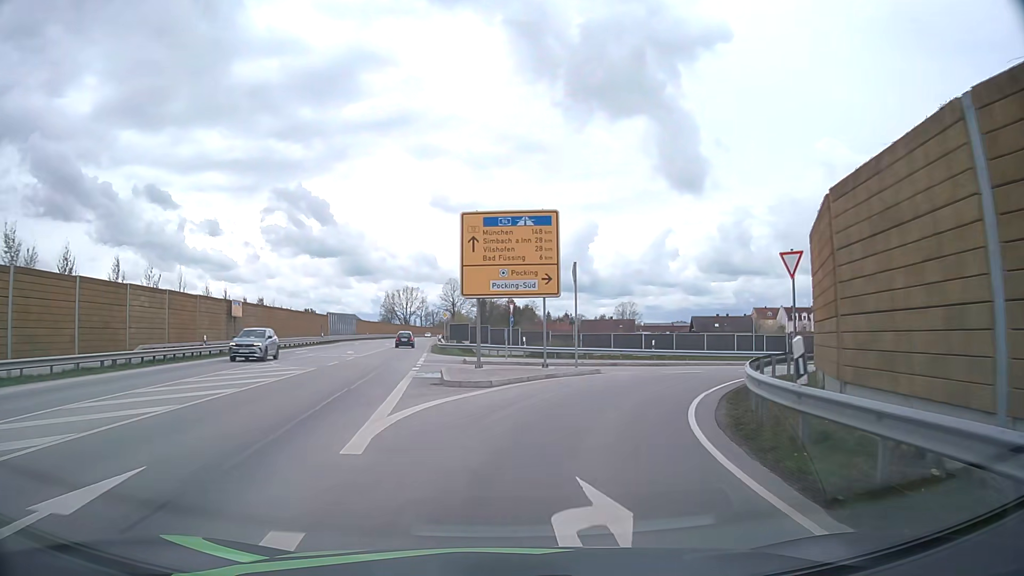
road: primary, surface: asphalt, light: Day
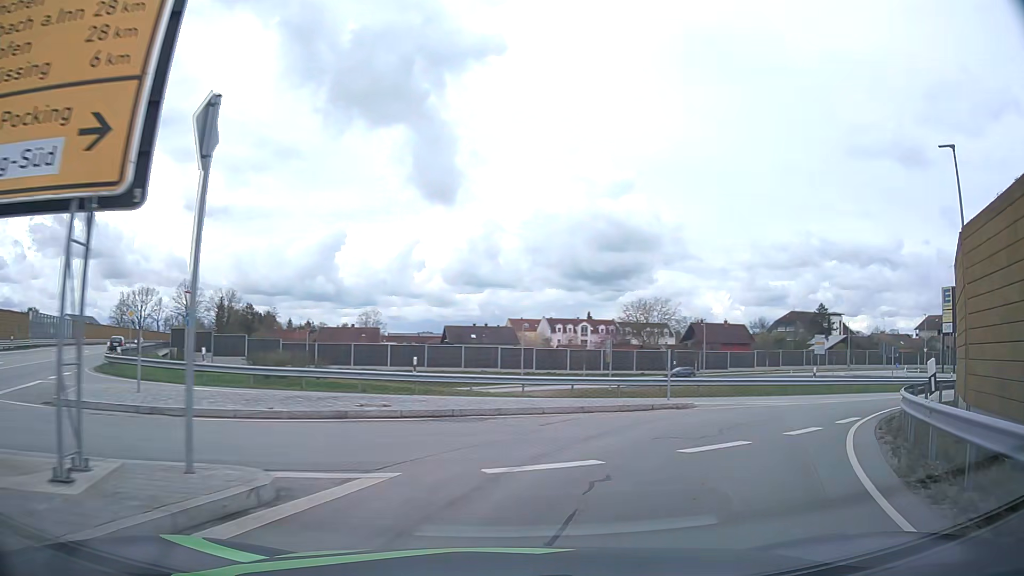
(+2.0, +16.1) m; +20°
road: unclassified
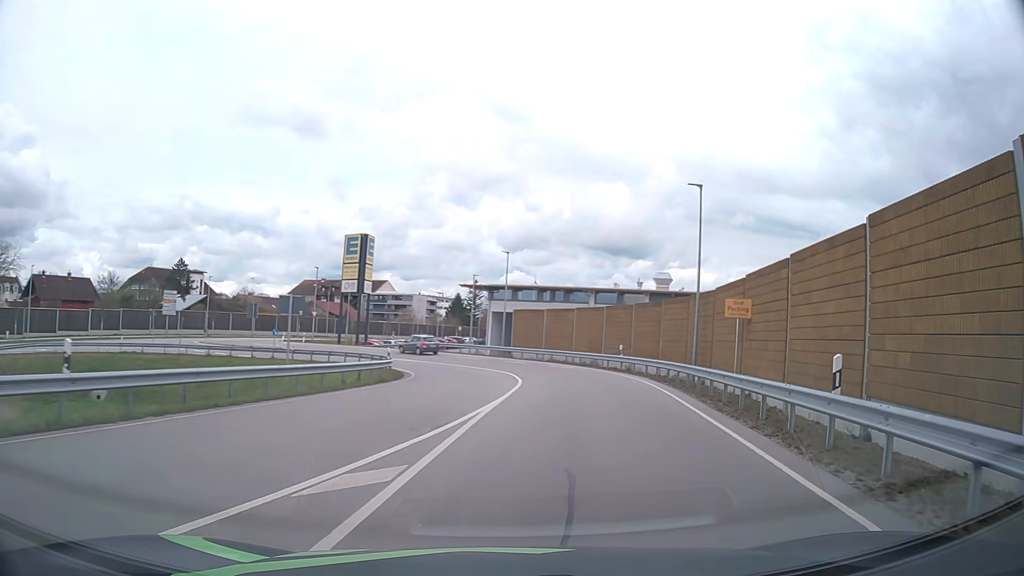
(+11.0, +21.2) m; +54°
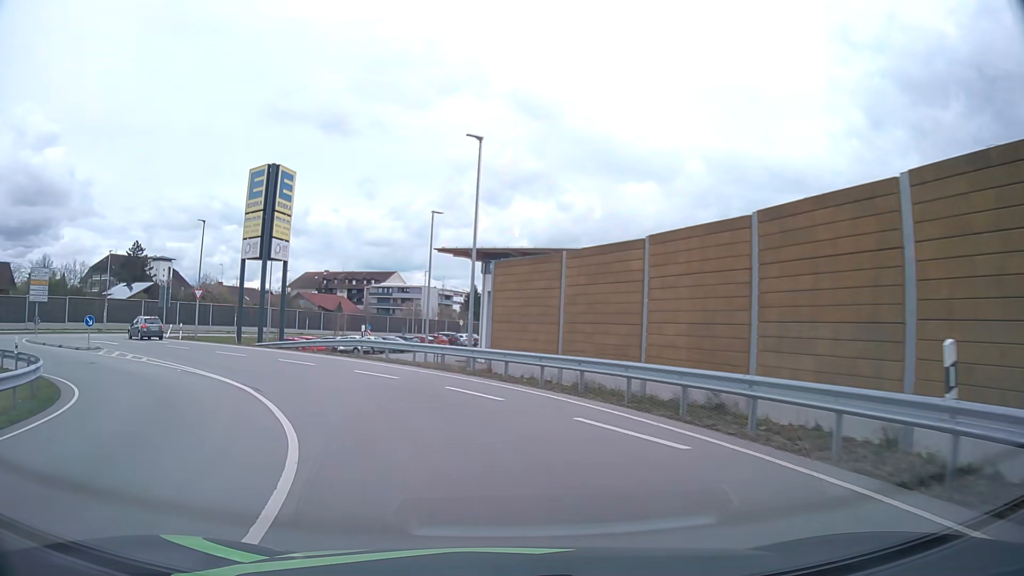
(+3.1, +29.1) m; 0°
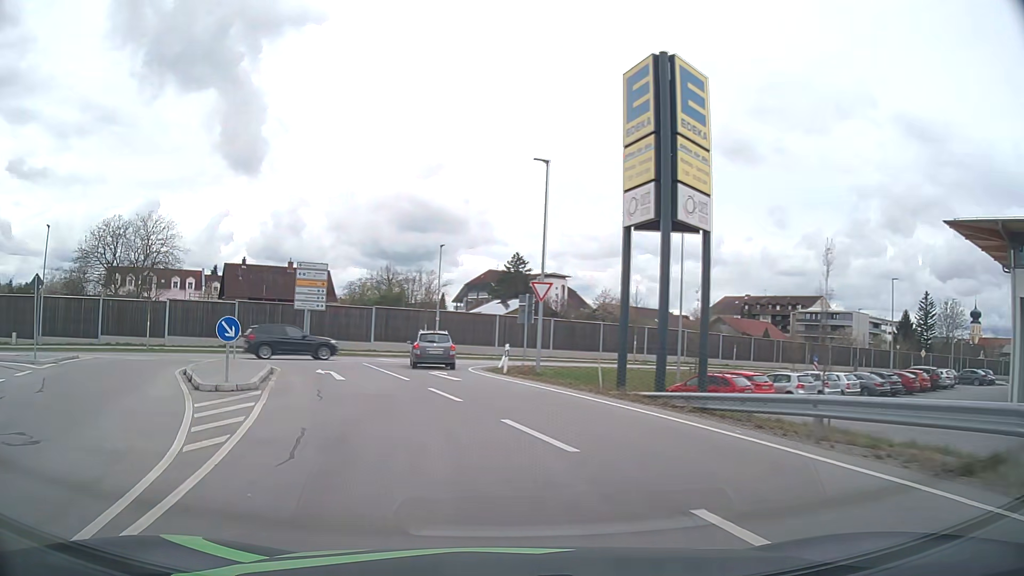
(-6.1, +20.6) m; -35°
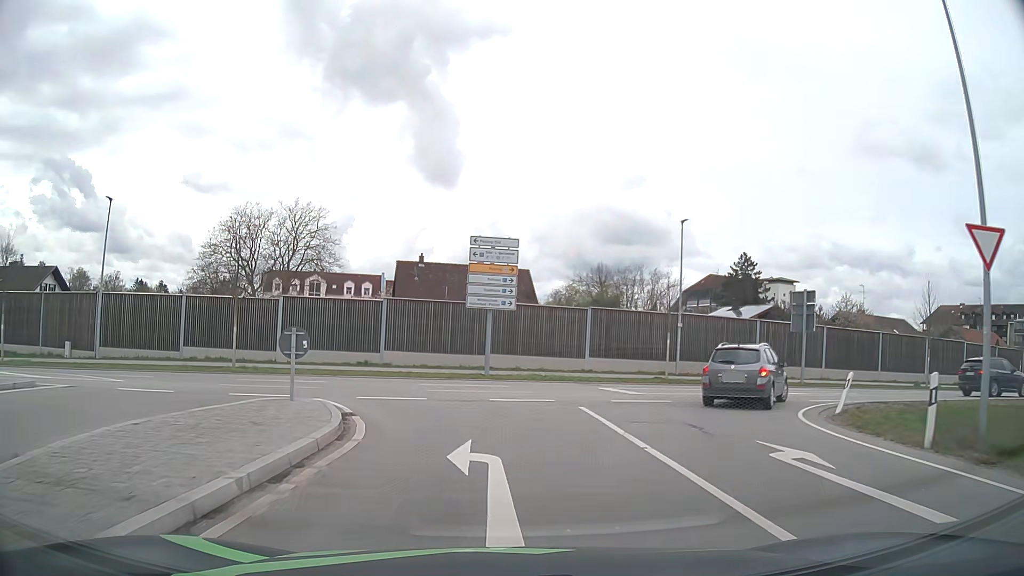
(-3.0, +14.7) m; -18°
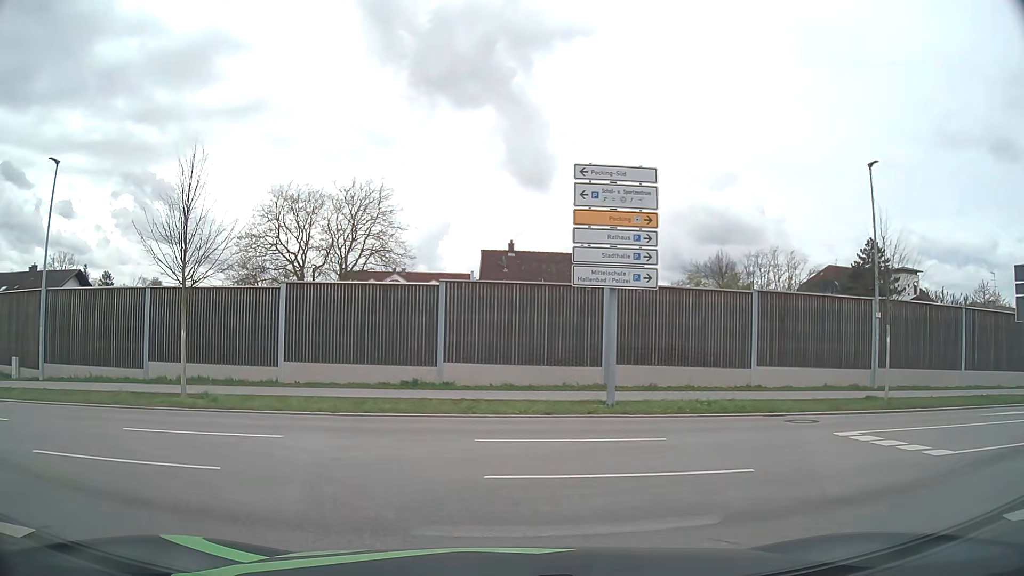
(-0.6, +11.4) m; -8°
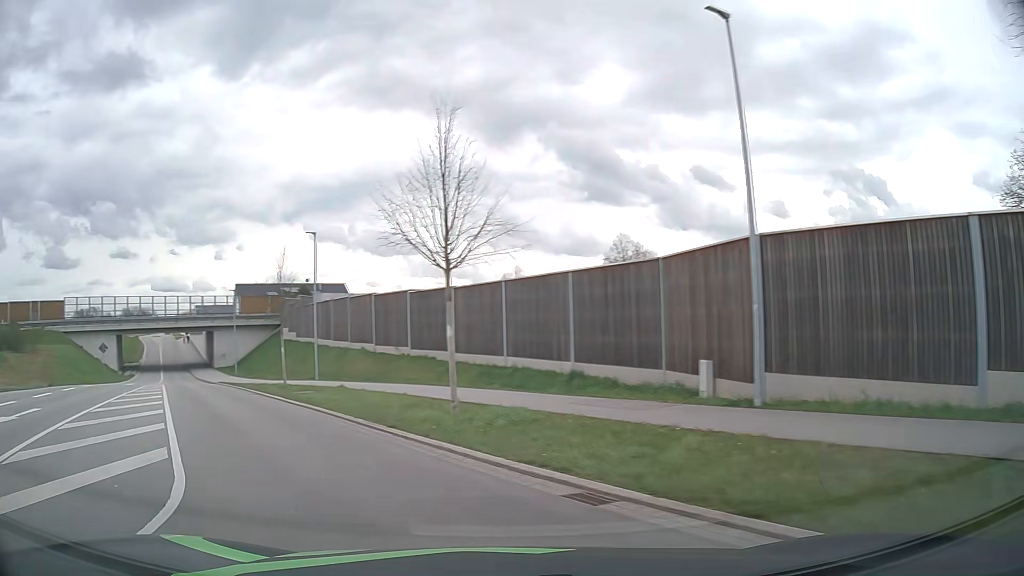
(-6.3, +11.2) m; -62°
(-3, +10) (-8, +18) (-13, +27) (-18, +35) (-24, +44) (-29, +52) (-34, +61) (-39, +69) (-44, +78) (-49, +87) m
